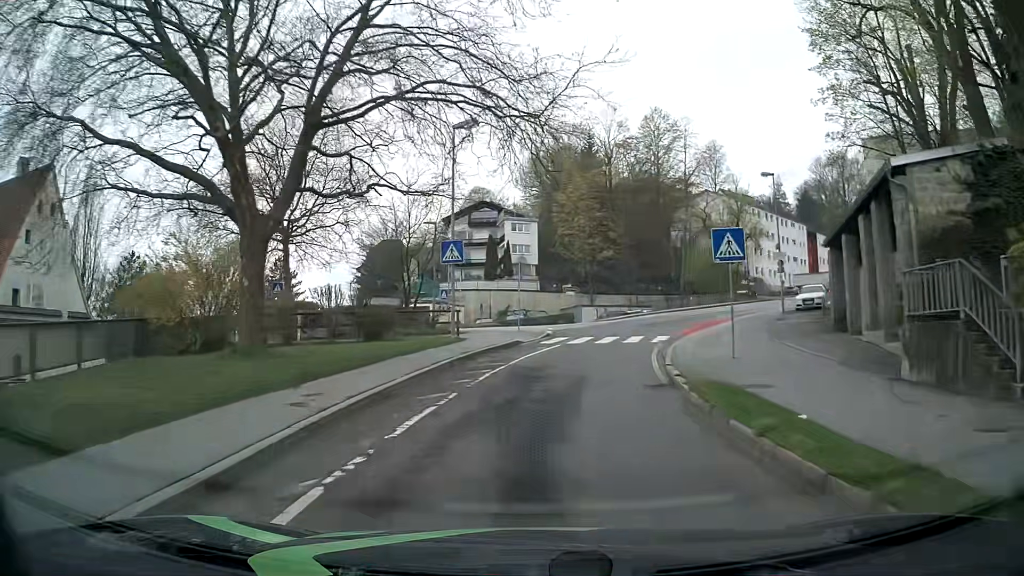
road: primary_link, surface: asphalt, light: Day
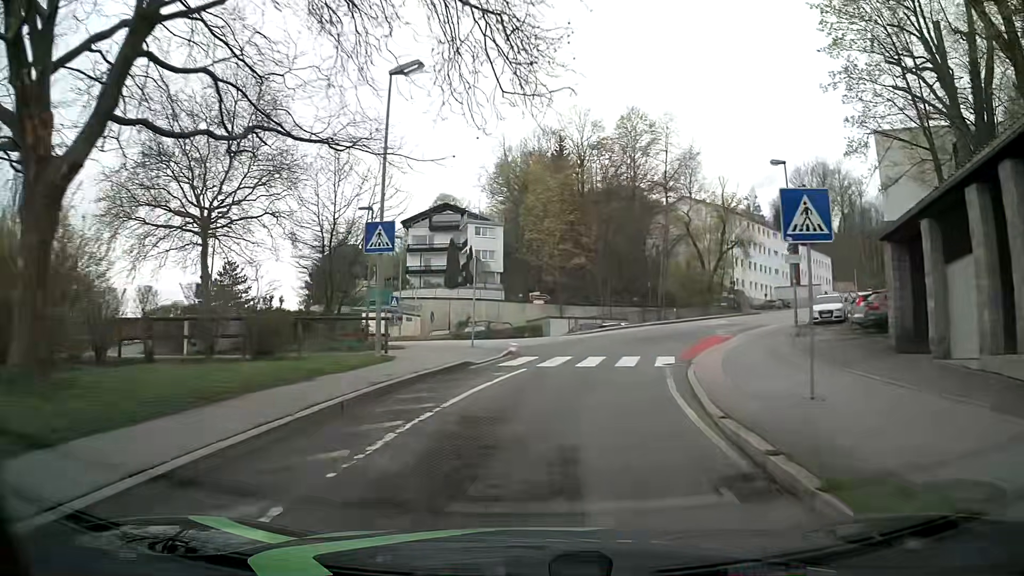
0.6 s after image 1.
(+0.1, +6.8) m; +2°
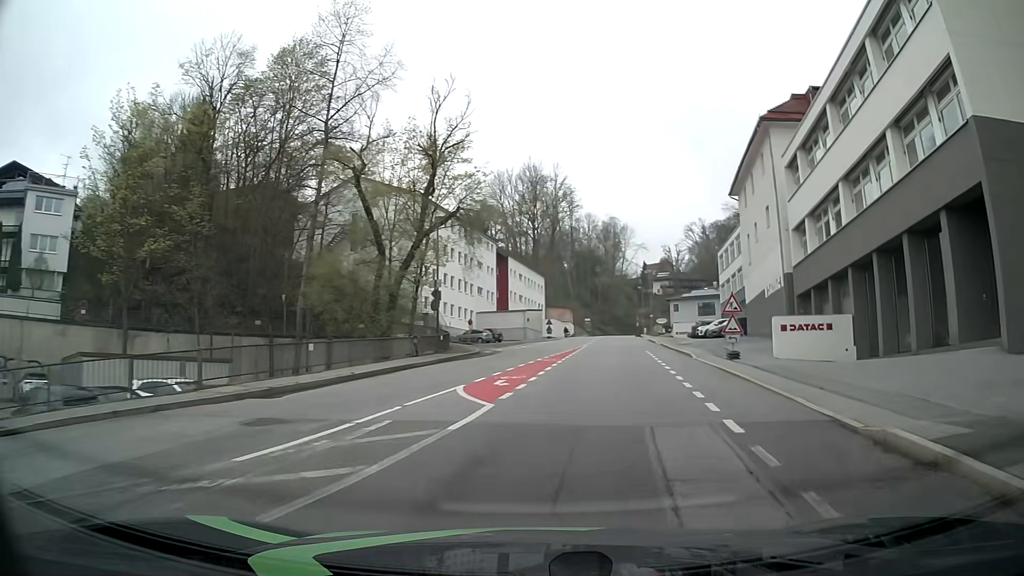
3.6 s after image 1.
(+7.1, +32.5) m; +29°
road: tertiary
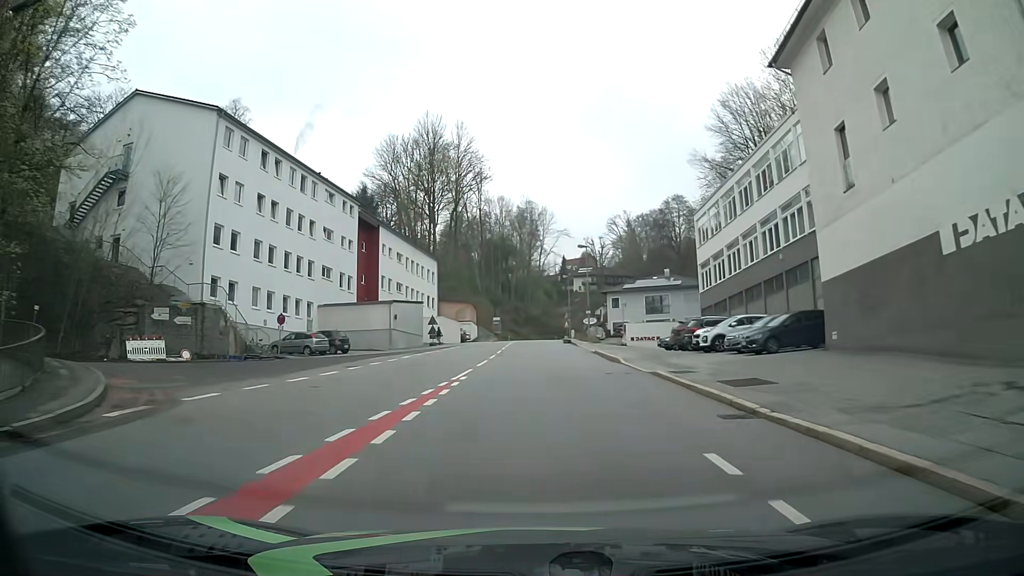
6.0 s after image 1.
(+3.2, +28.5) m; +8°
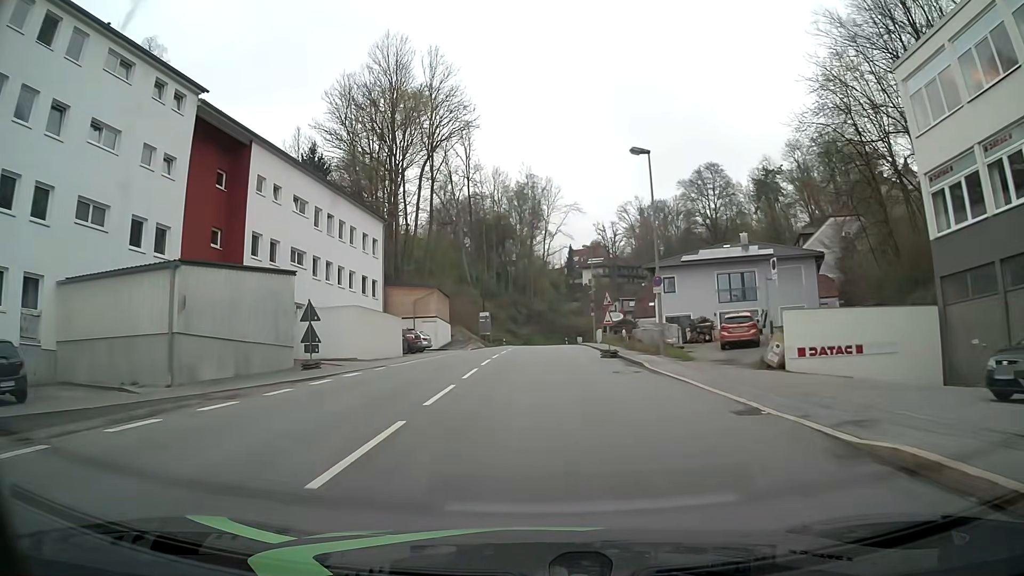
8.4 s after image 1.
(0.0, +30.9) m; 0°
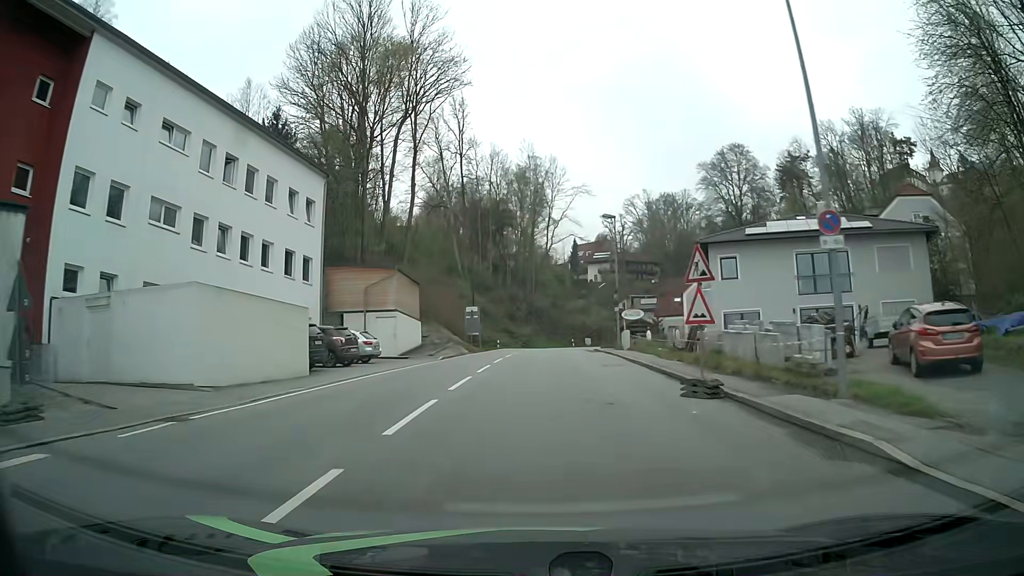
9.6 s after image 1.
(0.0, +15.3) m; 0°
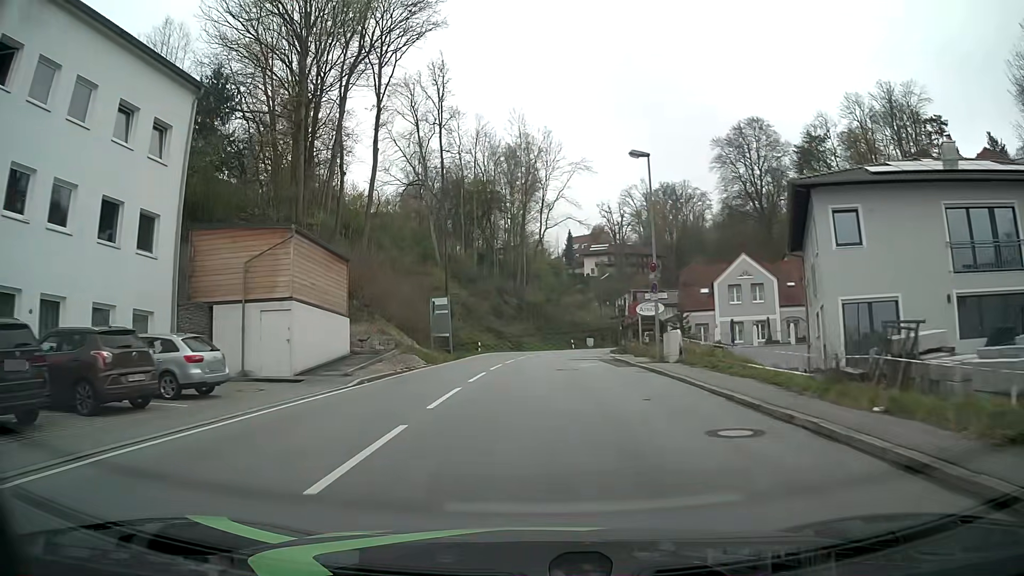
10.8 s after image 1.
(+0.1, +14.8) m; 0°
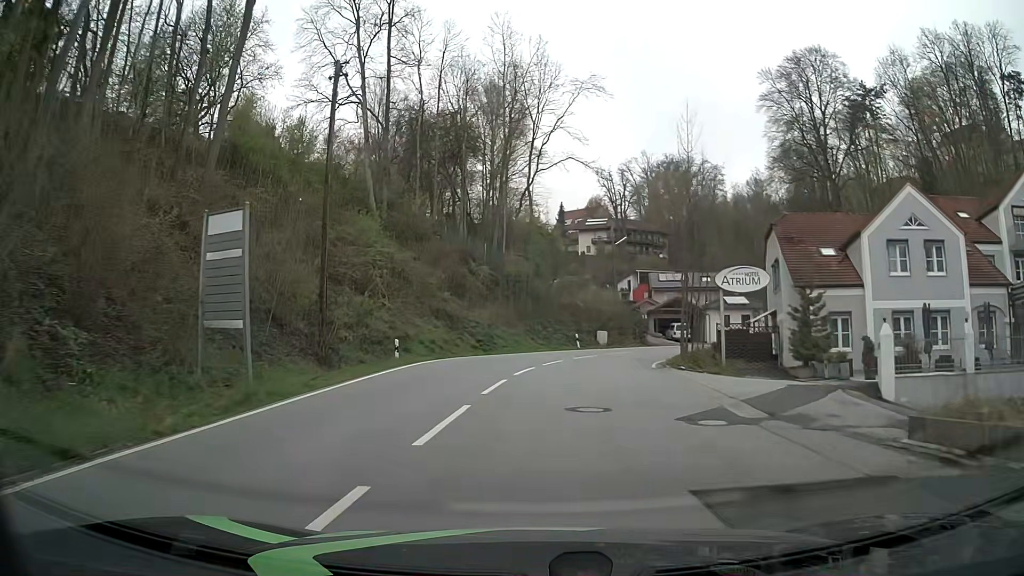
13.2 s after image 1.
(+0.3, +27.8) m; +1°
